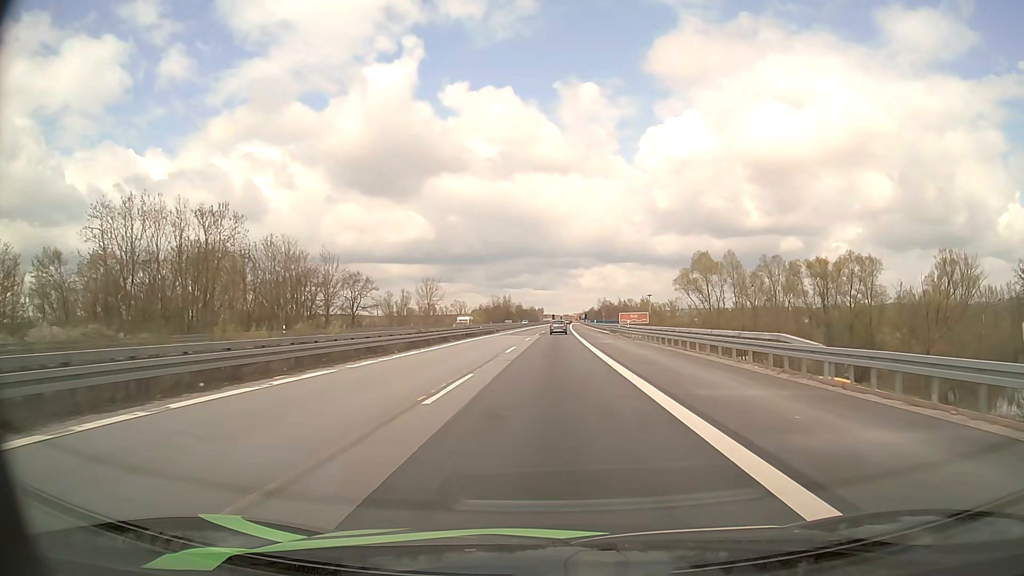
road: motorway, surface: asphalt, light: Day
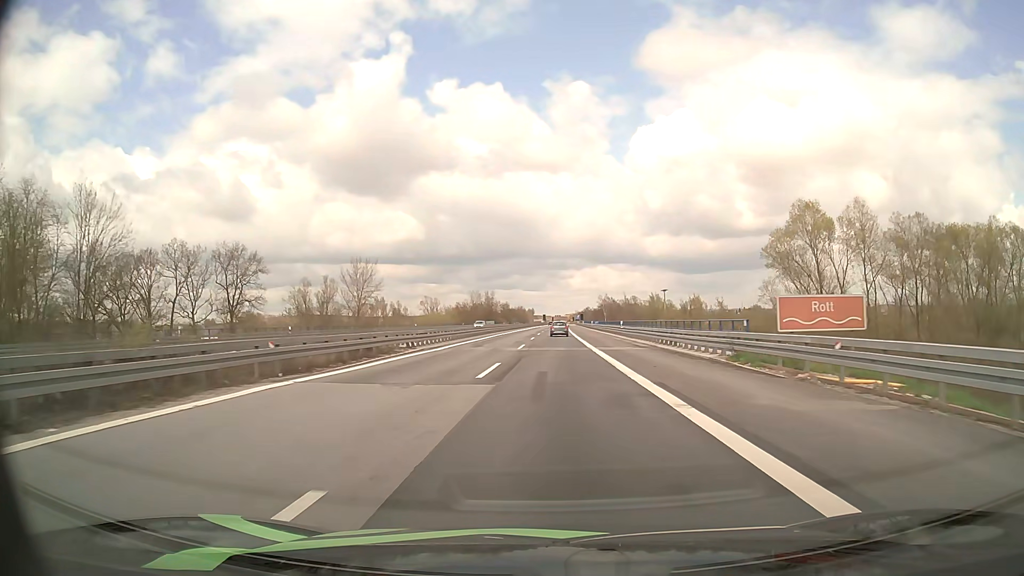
(+0.3, +47.6) m; +1°
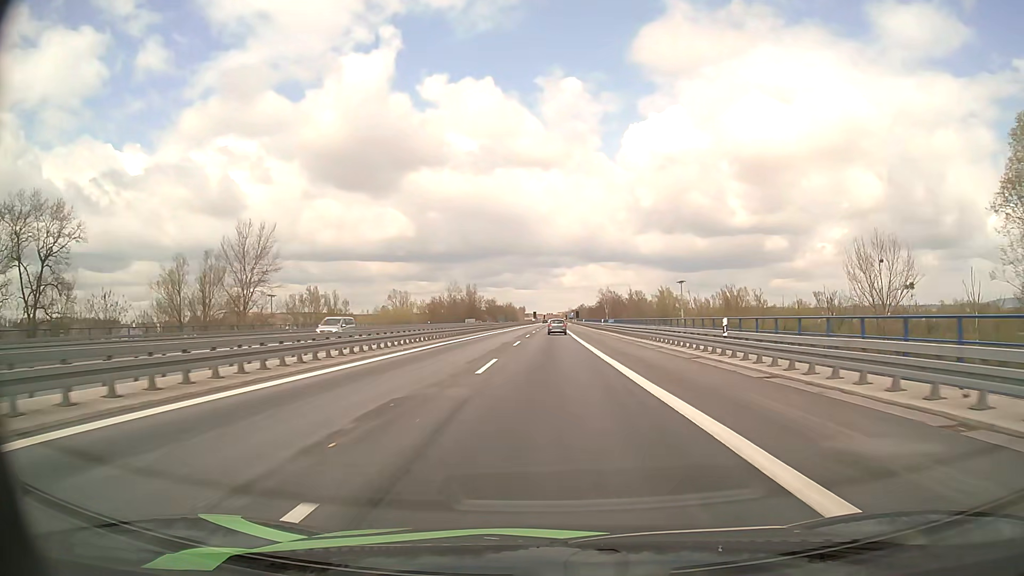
(+0.2, +35.7) m; +1°
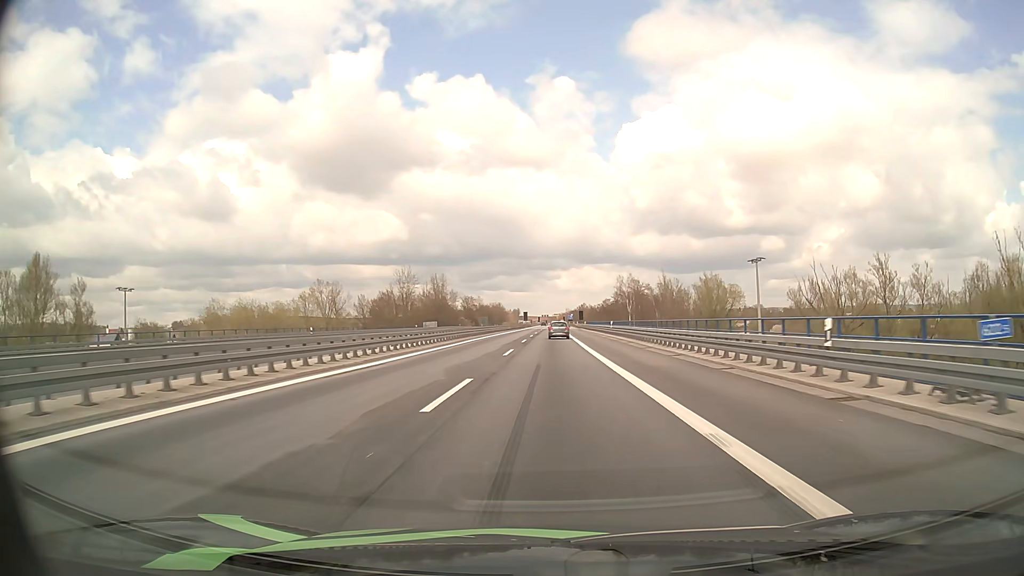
(+0.2, +61.1) m; 0°
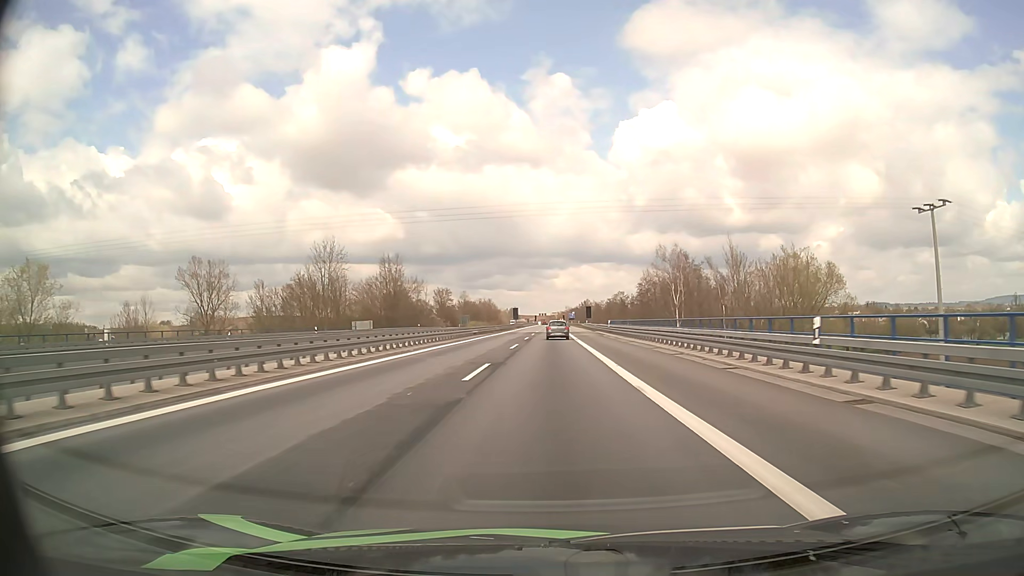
(+0.2, +48.8) m; 0°
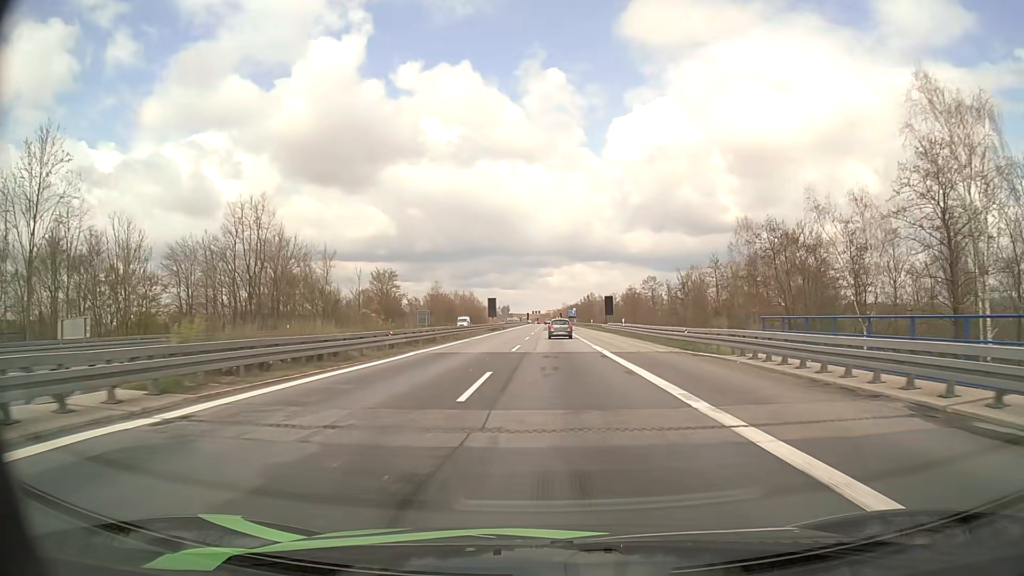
(-0.3, +57.9) m; 0°
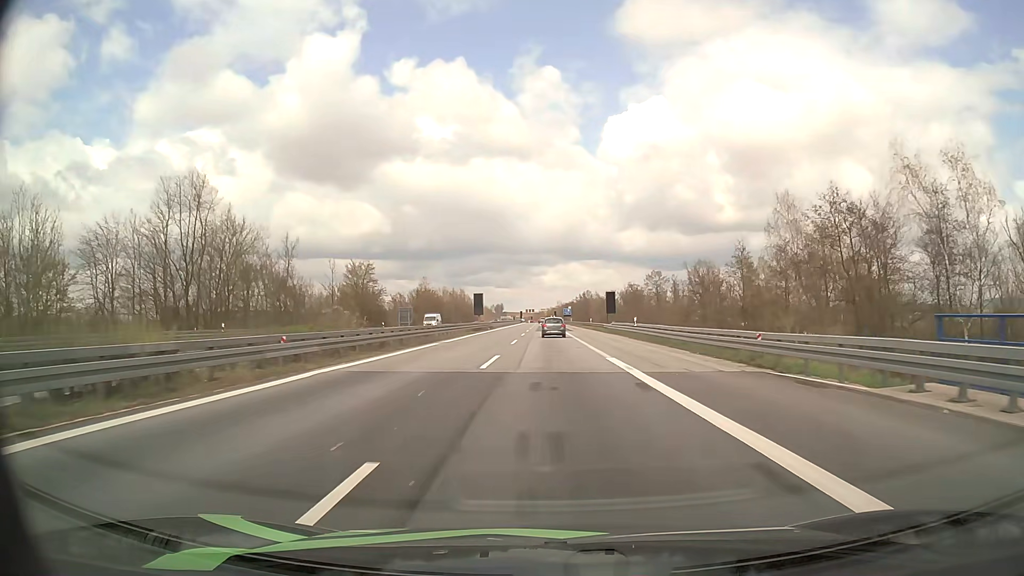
(+0.1, +11.3) m; 0°
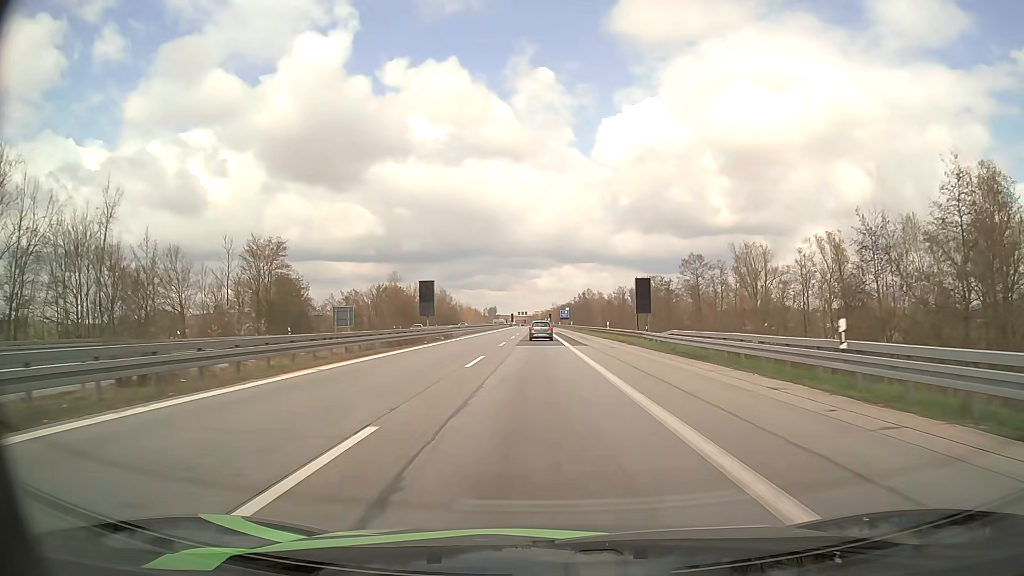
(+0.3, +33.3) m; +1°
(0, +10) (0, +20) (0, +30) (0, +40) (0, +50) (0, +60) (-1, +70) (-1, +80) (-1, +90) (-2, +100) m
